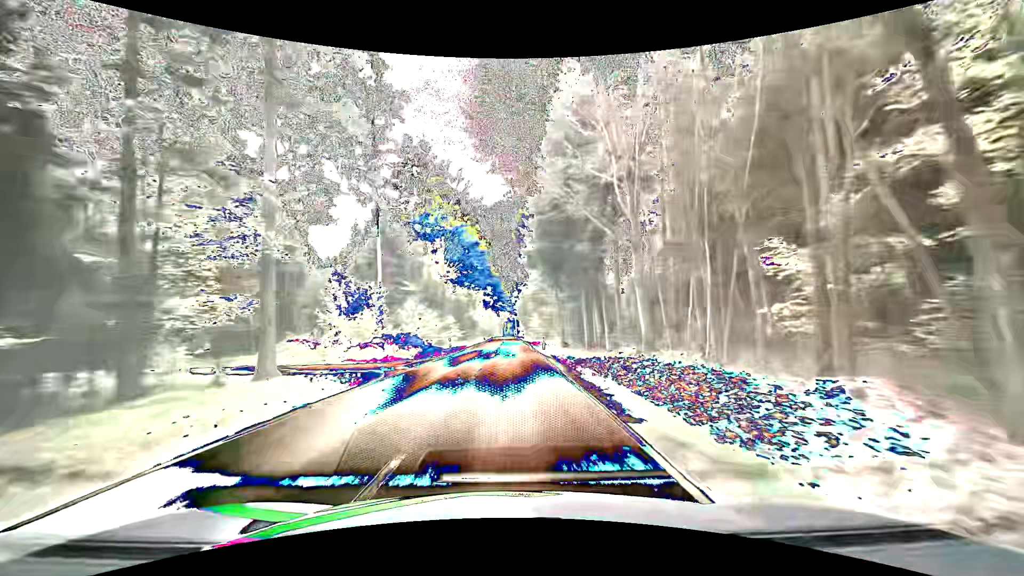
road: tertiary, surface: asphalt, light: Day
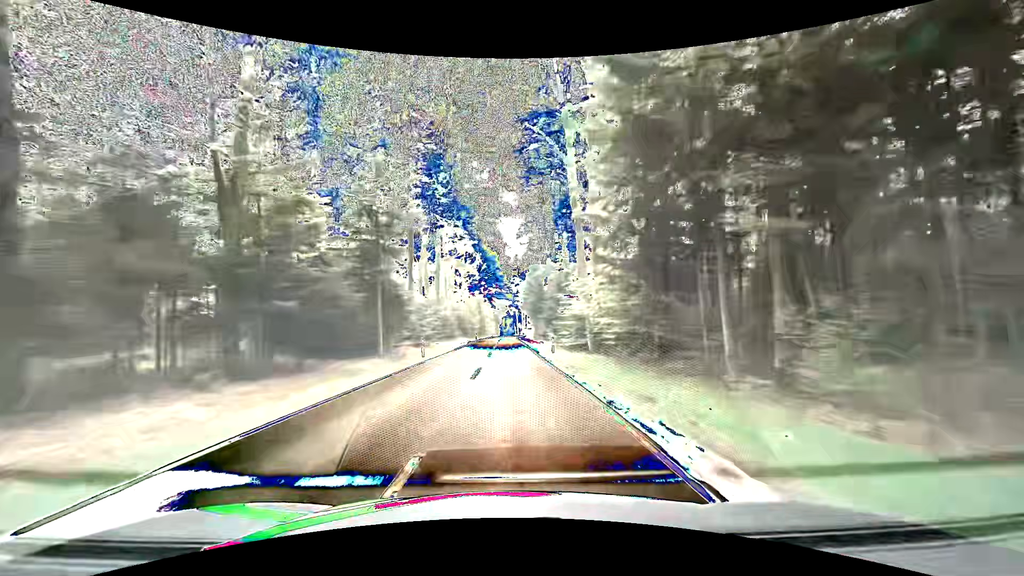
(-0.5, +60.6) m; 0°
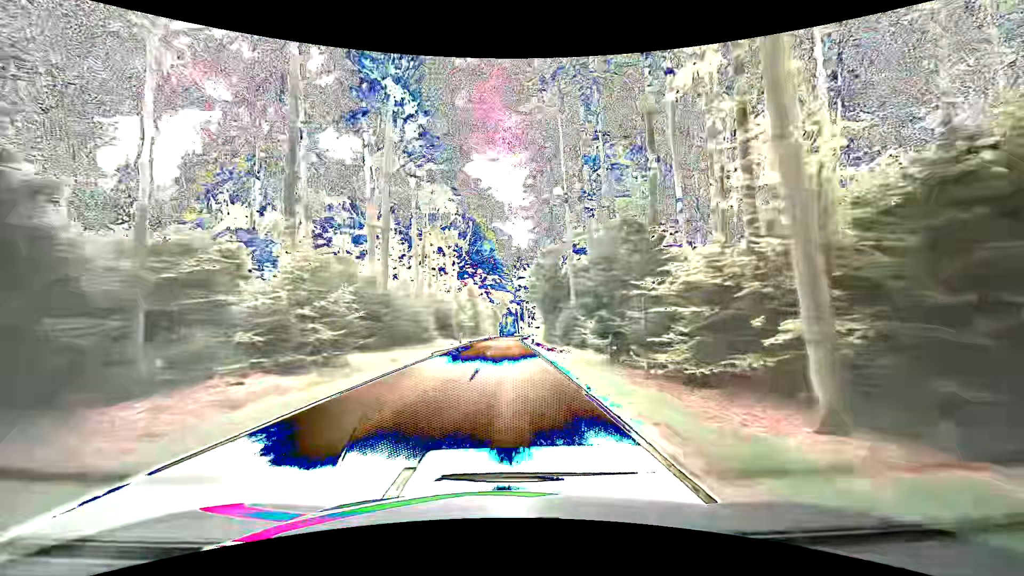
(-0.3, +24.5) m; 0°
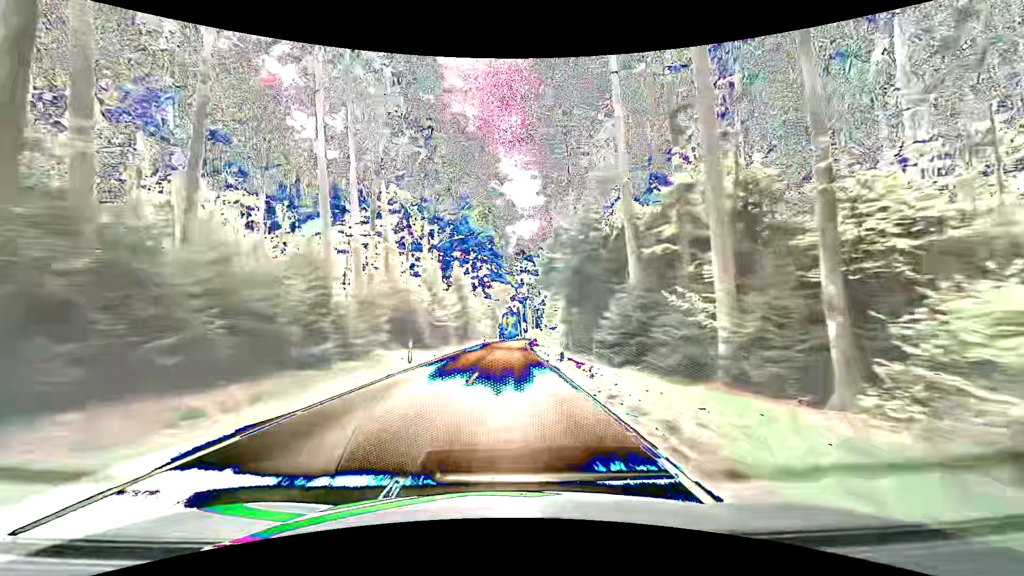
(-0.1, +24.3) m; 0°
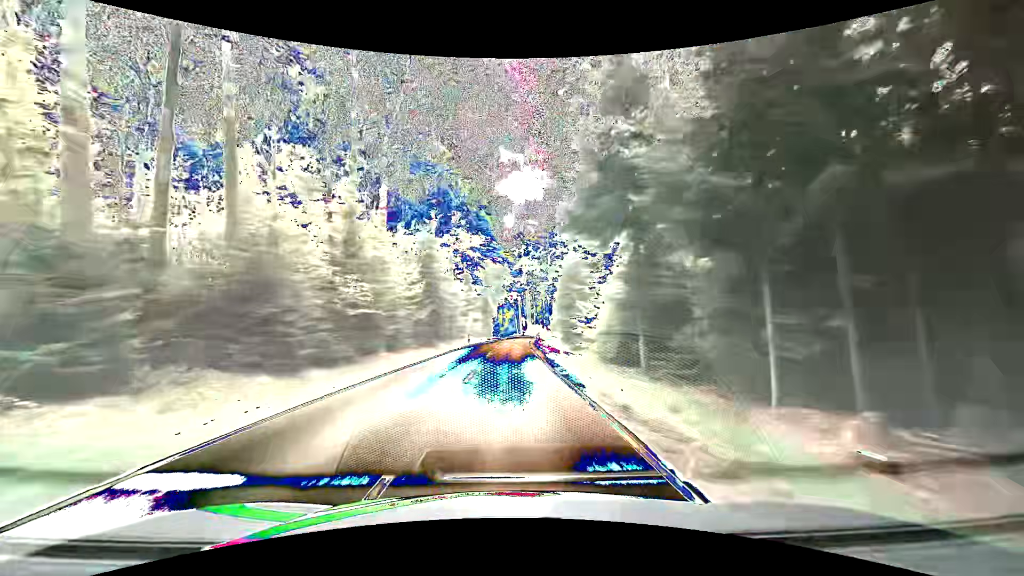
(0.0, +24.1) m; +1°
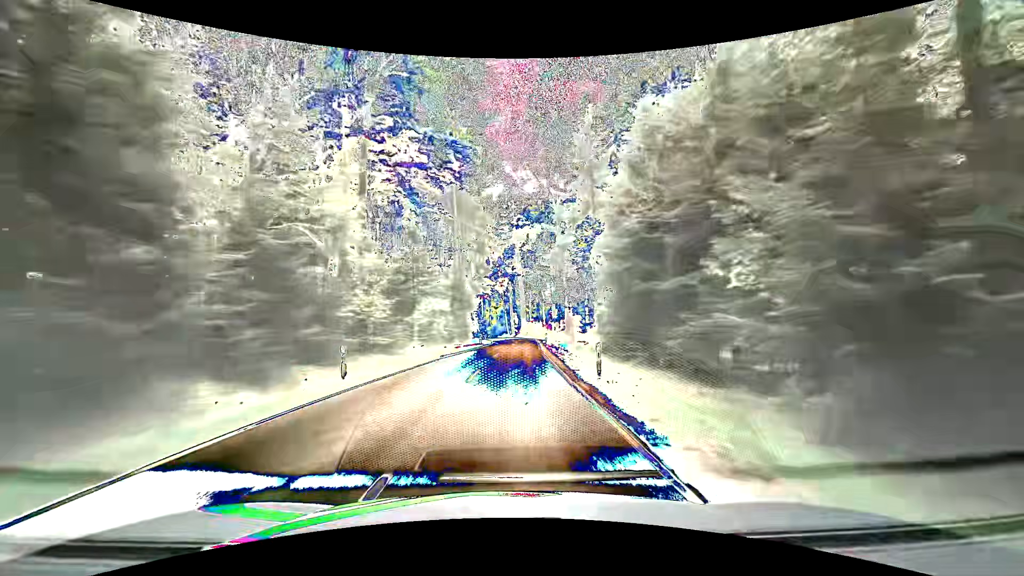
(-0.3, +35.9) m; 0°
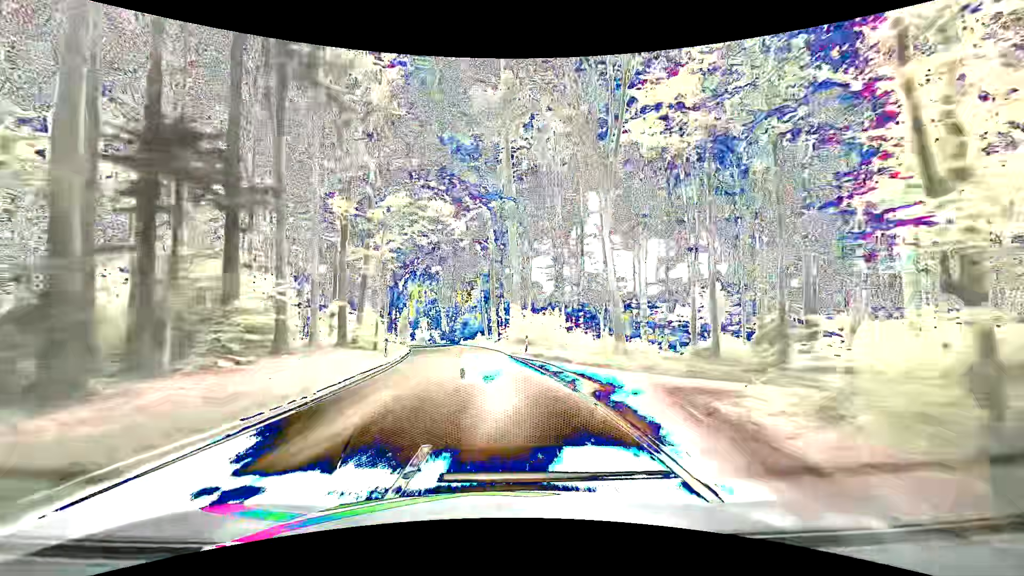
(+1.8, +59.3) m; +2°
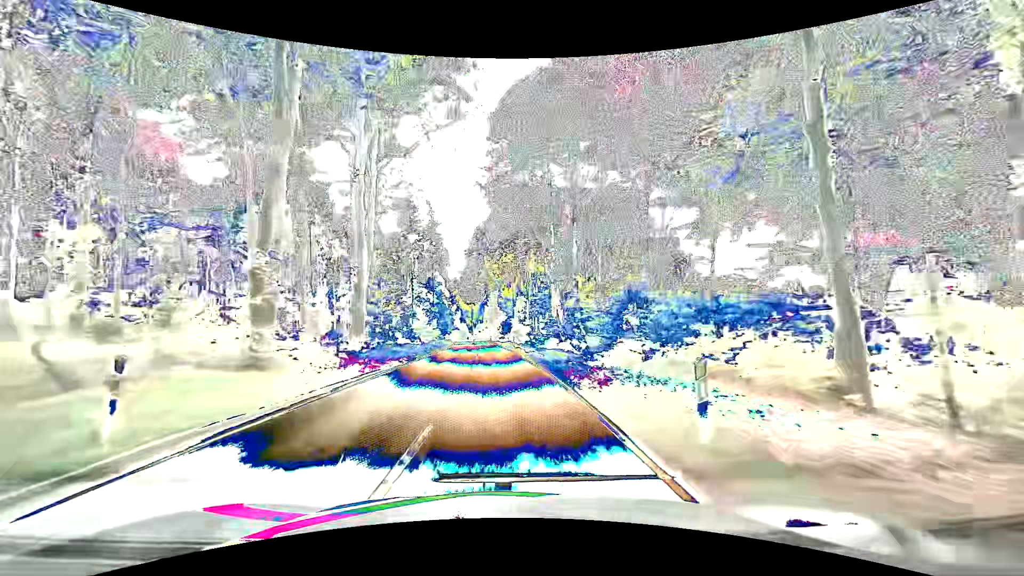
(-7.6, +58.3) m; -13°
(0, +10) (0, +20) (-1, +30) (-1, +40) (-2, +50) (-3, +60) (-3, +70) (-5, +80) (-6, +90) (-7, +100) m
